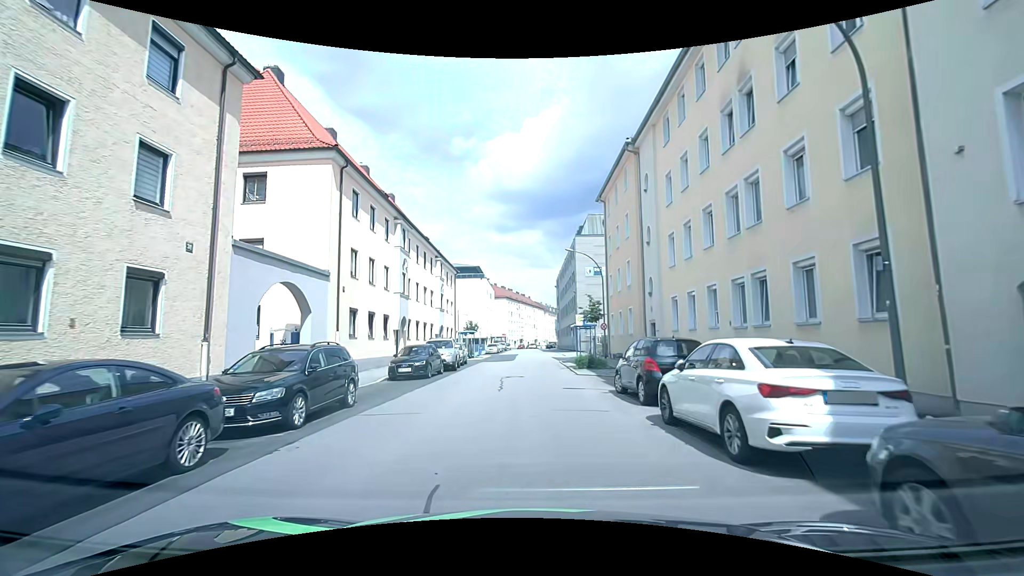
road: tertiary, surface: asphalt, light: Day
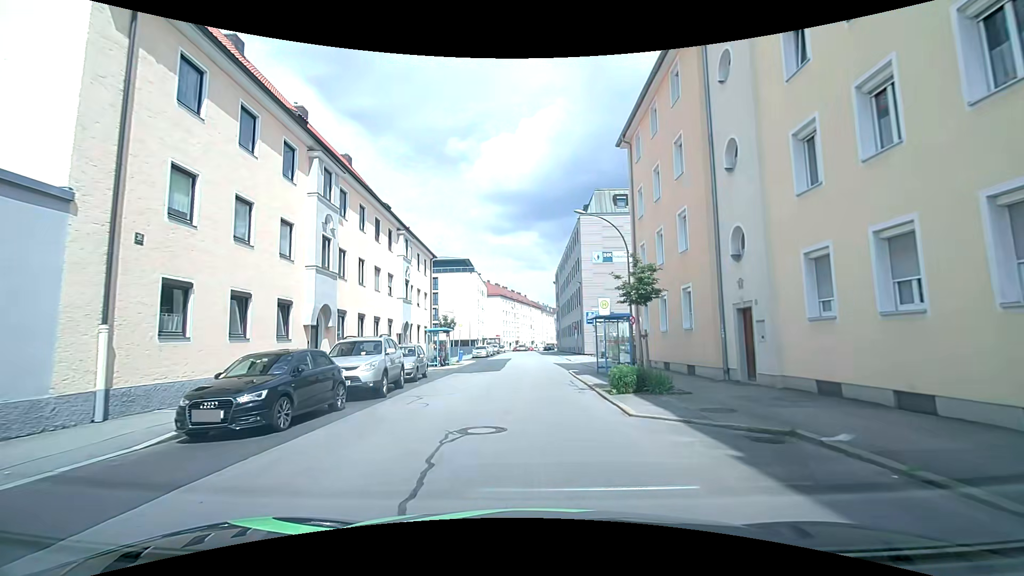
(-0.1, +12.1) m; -1°
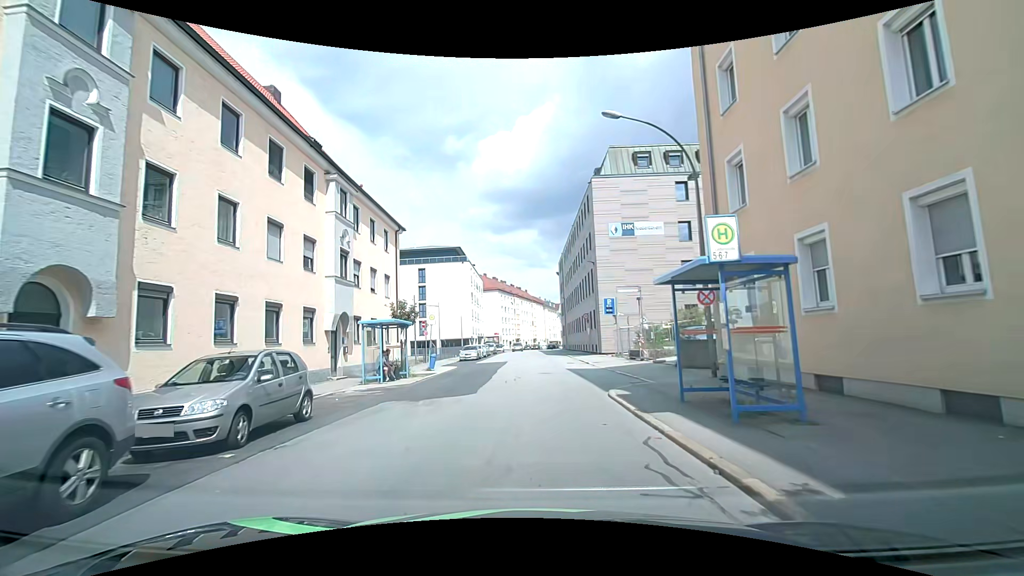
(+0.2, +11.9) m; 0°
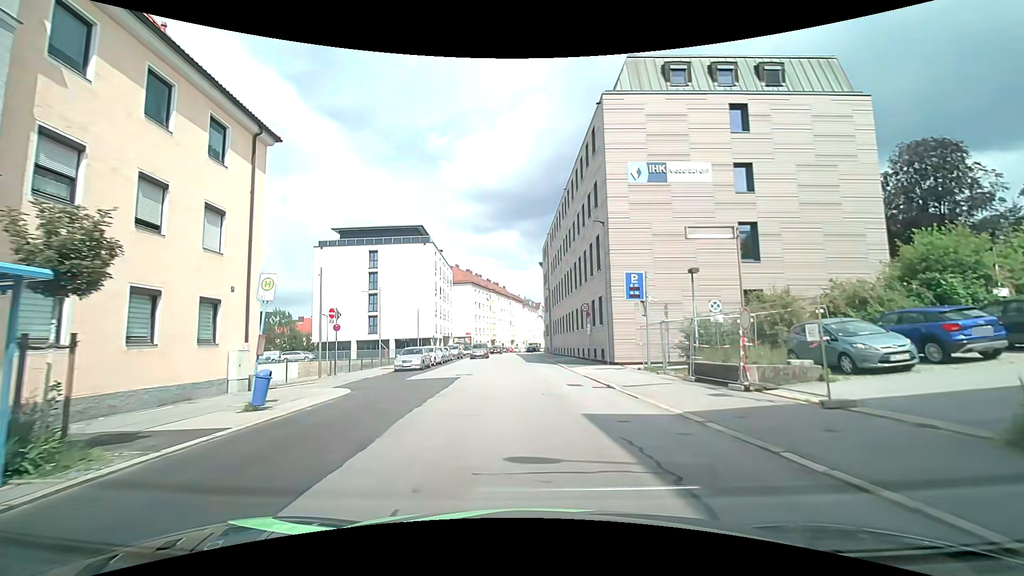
(+0.2, +15.9) m; +2°
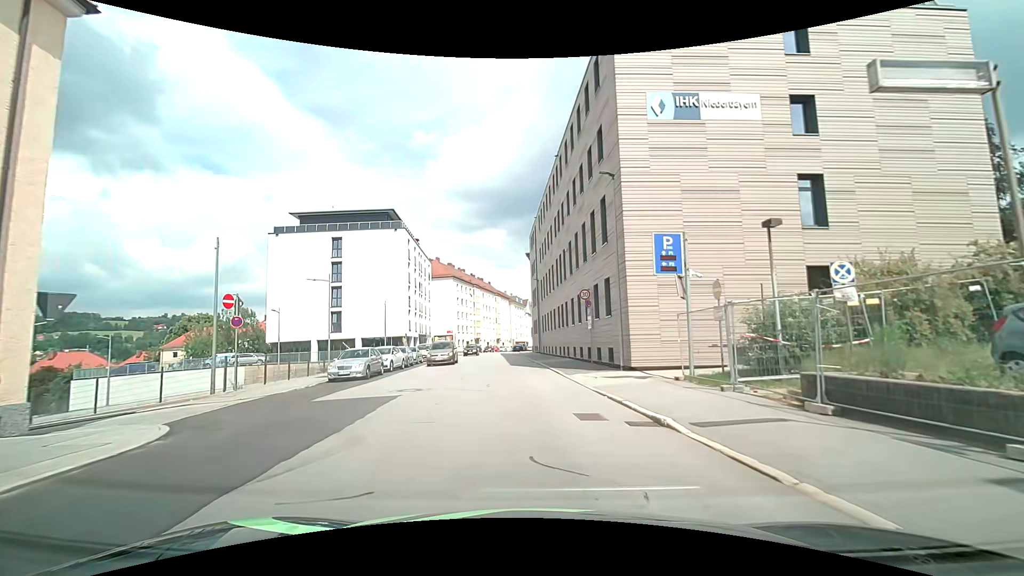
(+0.2, +8.0) m; +1°
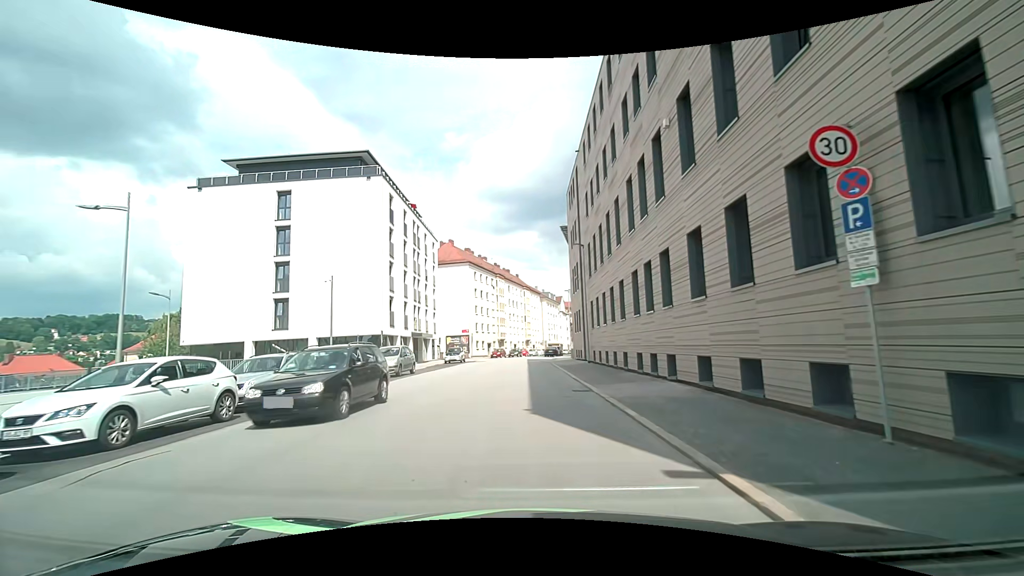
(-0.3, +20.3) m; -2°
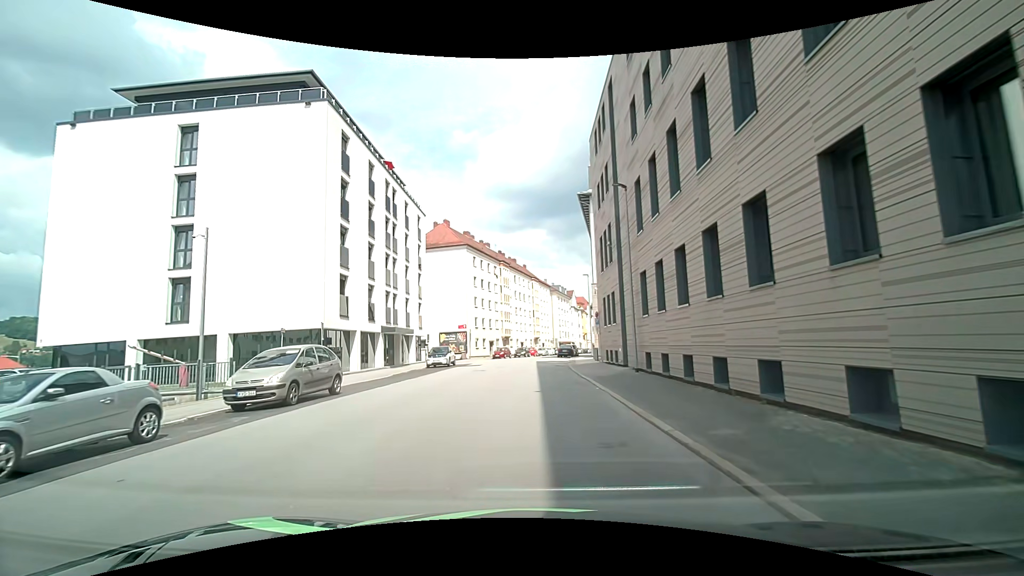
(-0.3, +12.6) m; -1°
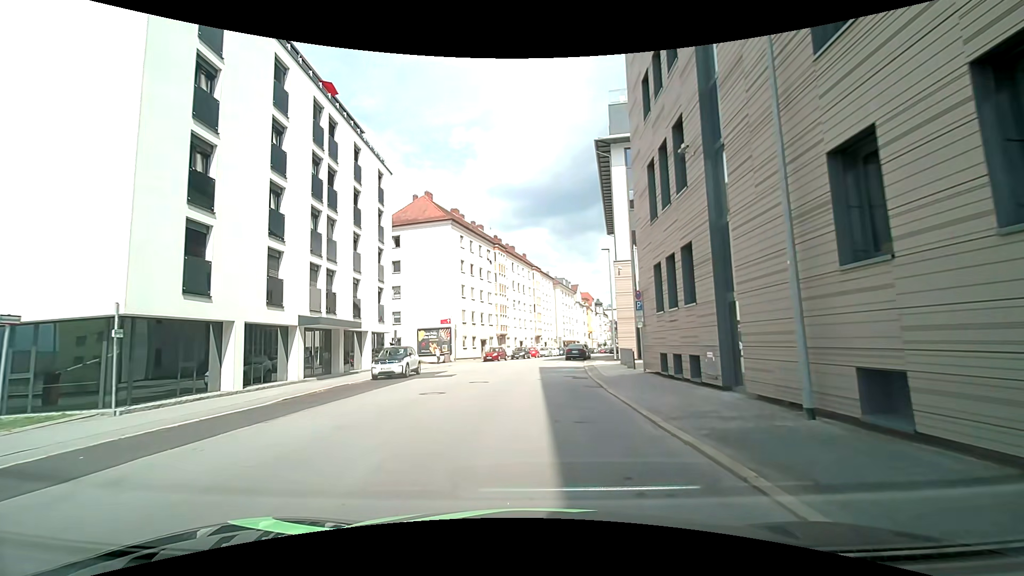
(0.0, +13.1) m; 0°
